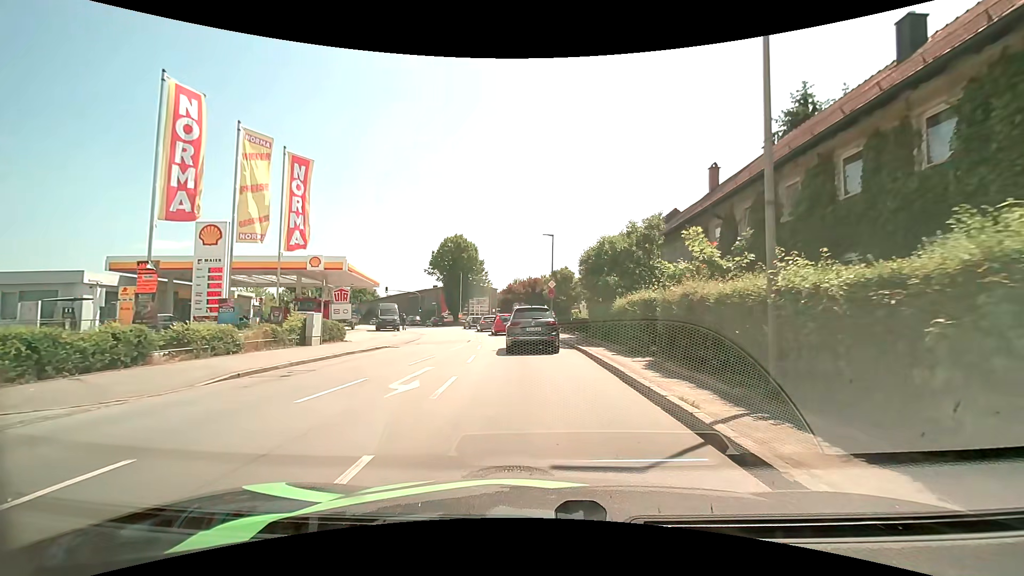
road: tertiary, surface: asphalt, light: Day
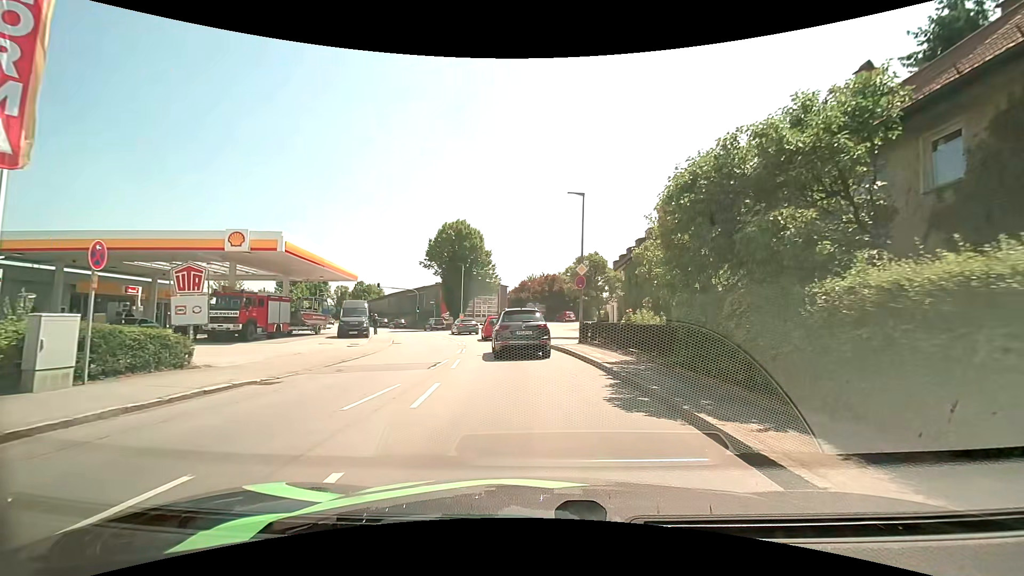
(-0.3, +12.5) m; -3°
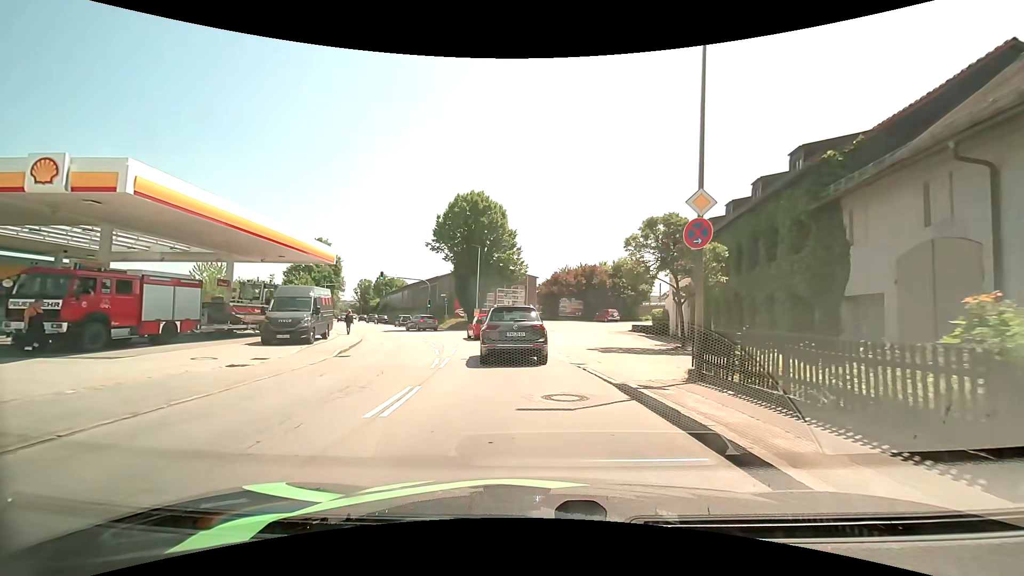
(-0.1, +13.0) m; -2°
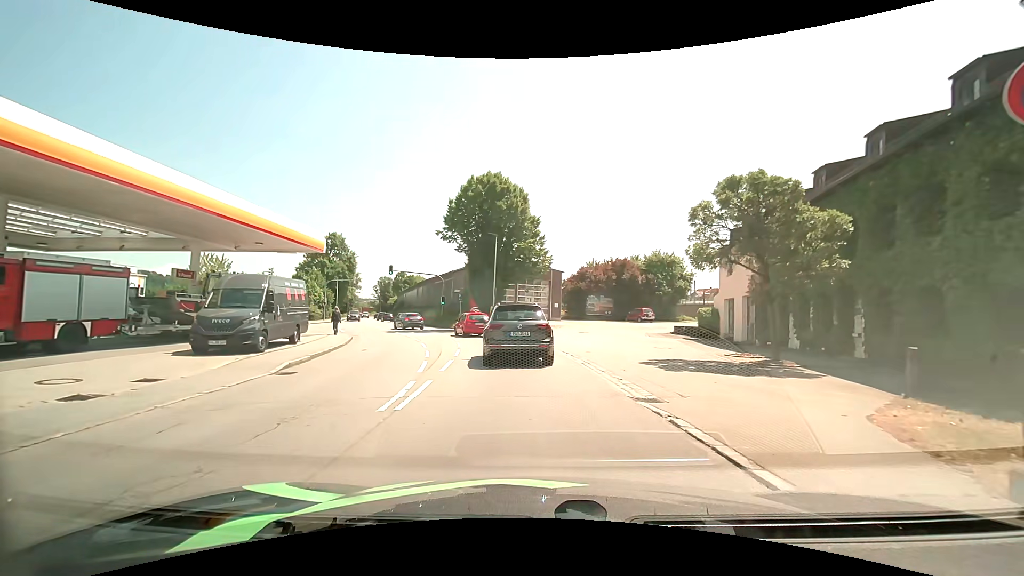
(-0.2, +6.0) m; -3°
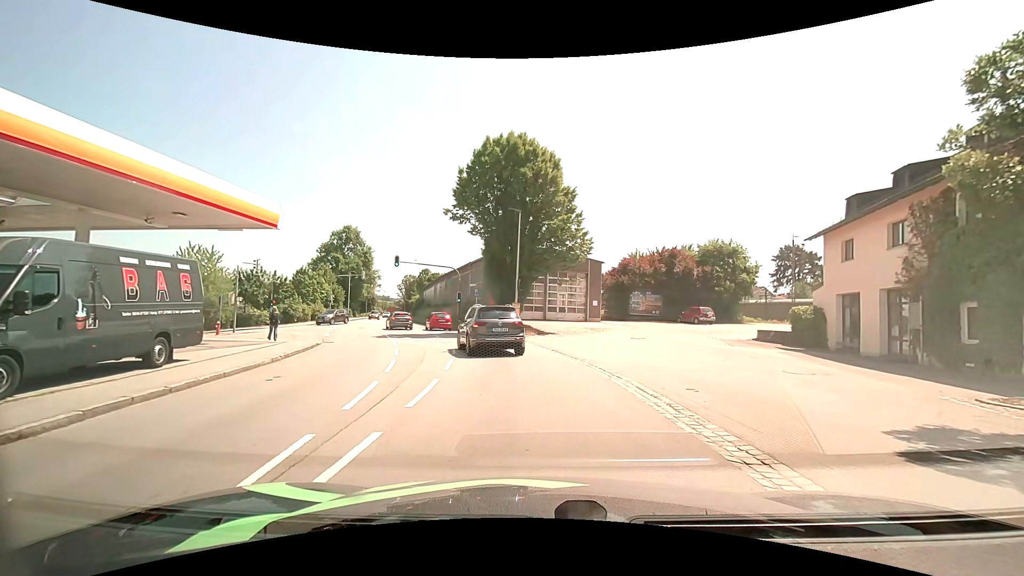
(-0.3, +9.0) m; -4°
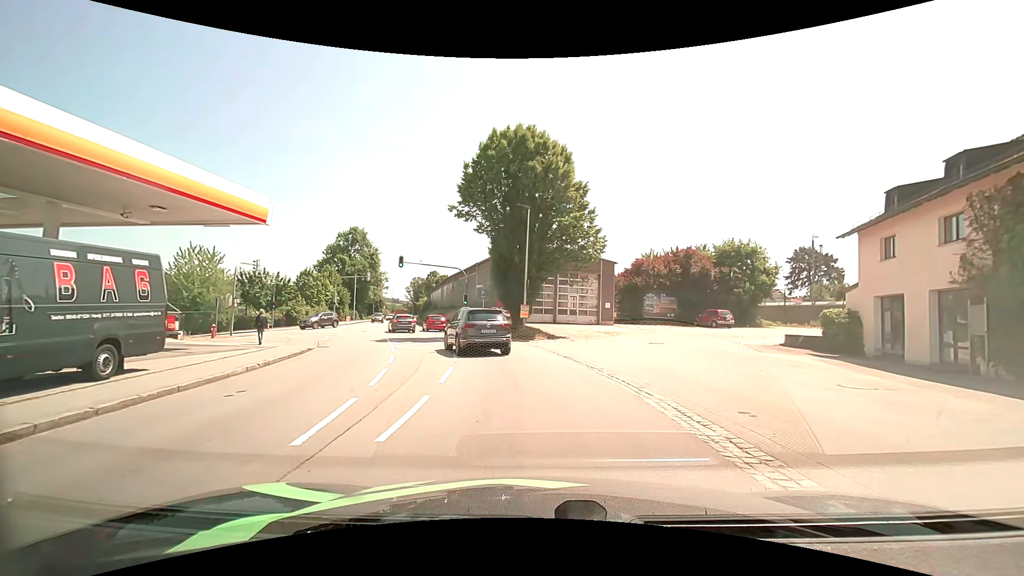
(0.0, +1.9) m; 0°
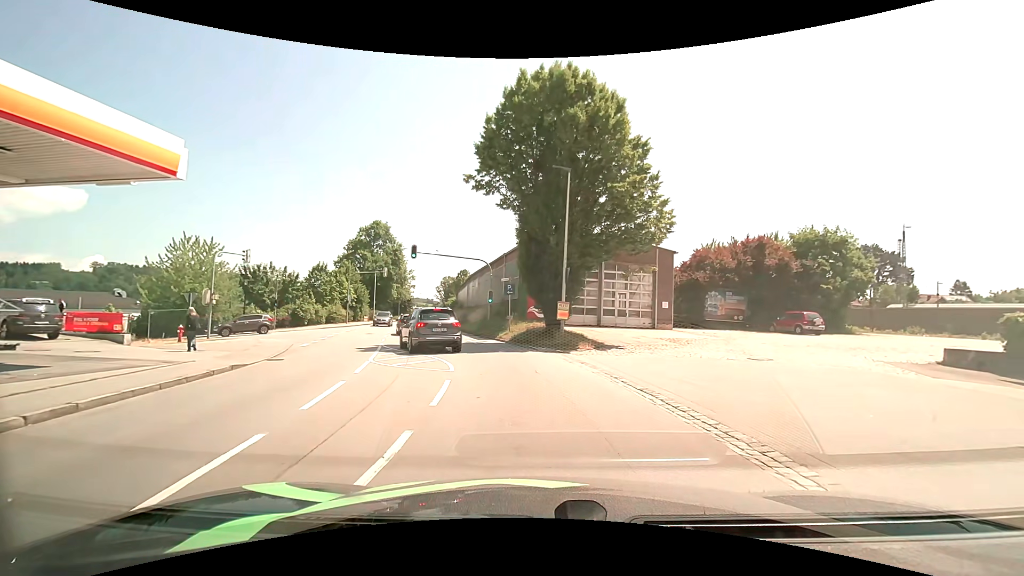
(-0.3, +7.7) m; -5°
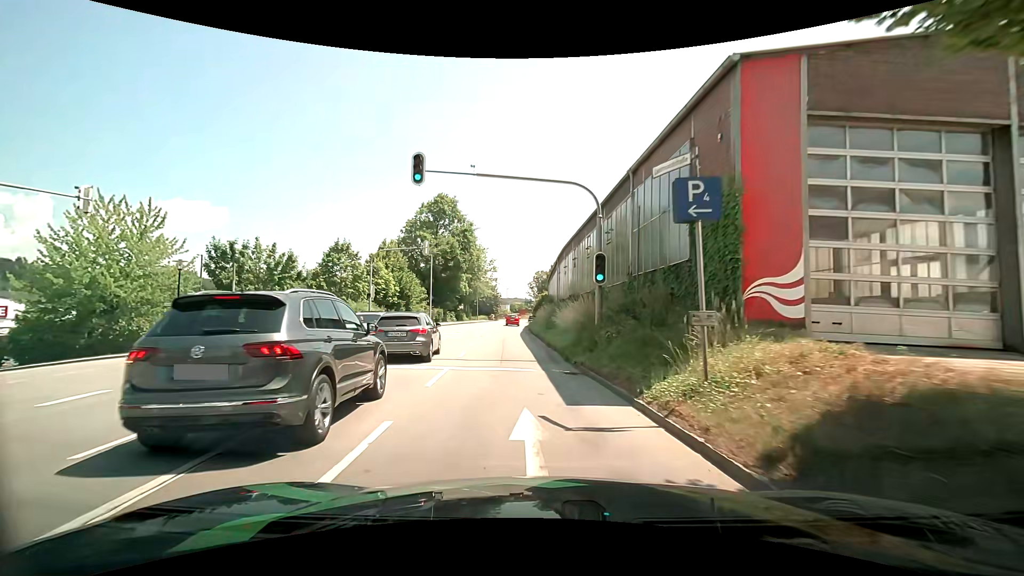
(-1.9, +22.4) m; -10°
(0, +10) (-1, +20) (-2, +30) (-3, +40) (-4, +50) (-4, +60) (-5, +70) (-5, +80) (-5, +90) (-4, +100) m
